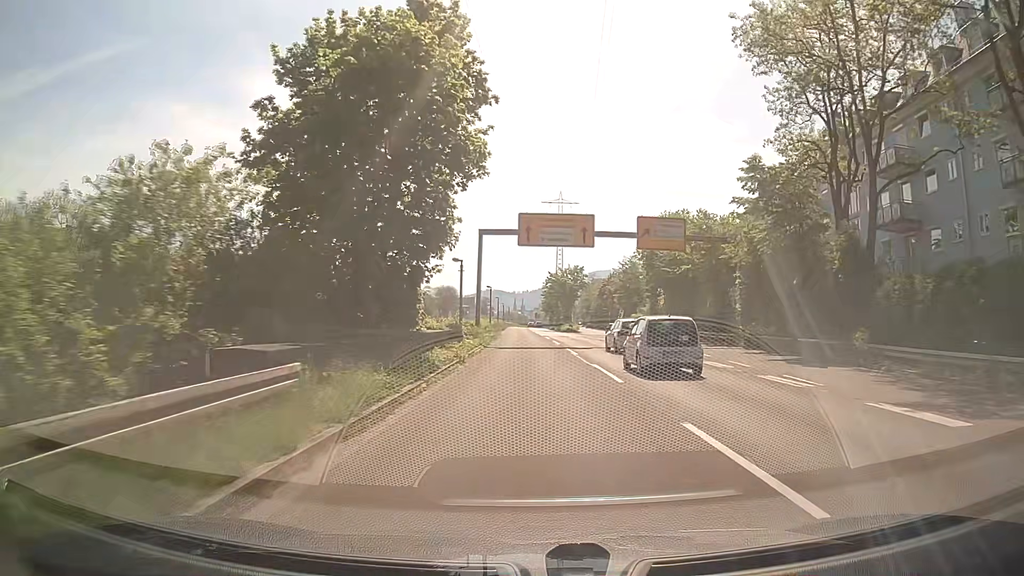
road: trunk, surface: asphalt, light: Day
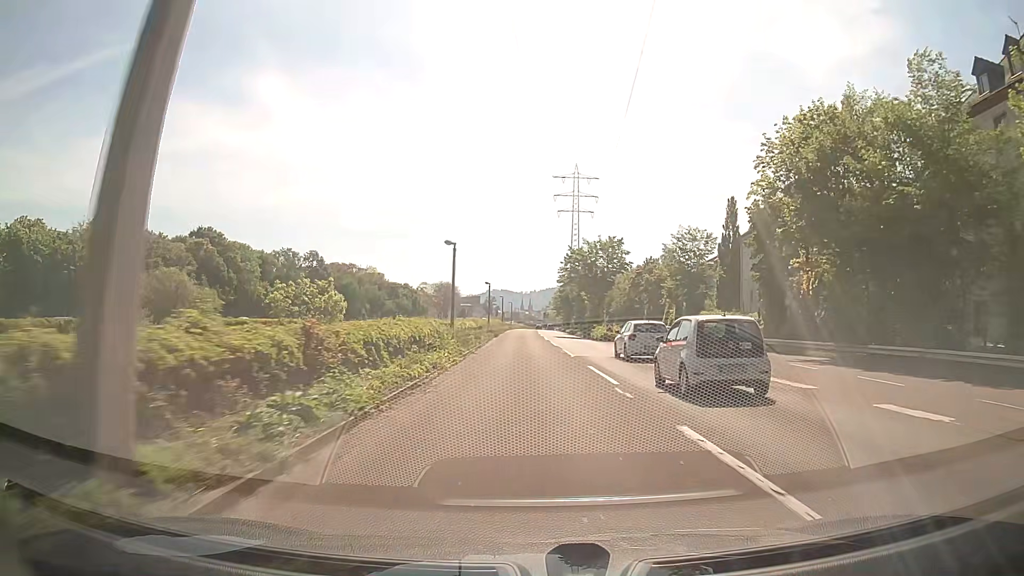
(-0.1, +36.5) m; 0°
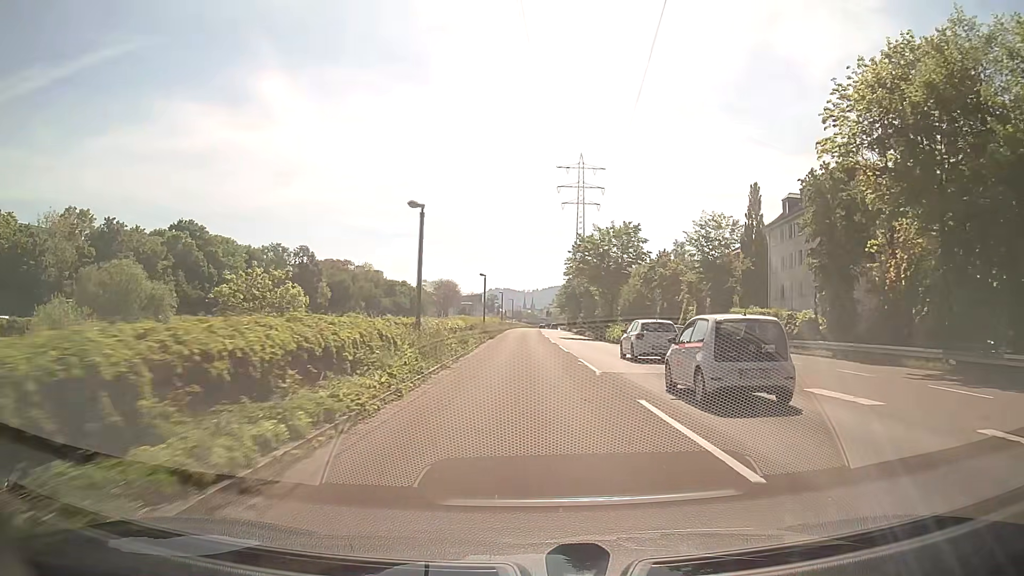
(0.0, +9.1) m; 0°
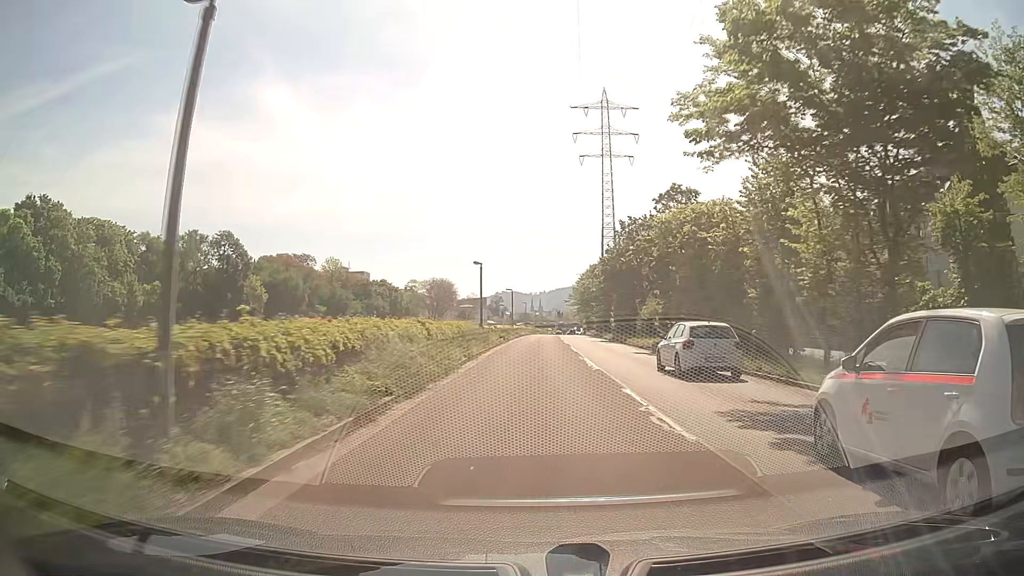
(-0.1, +45.9) m; 0°
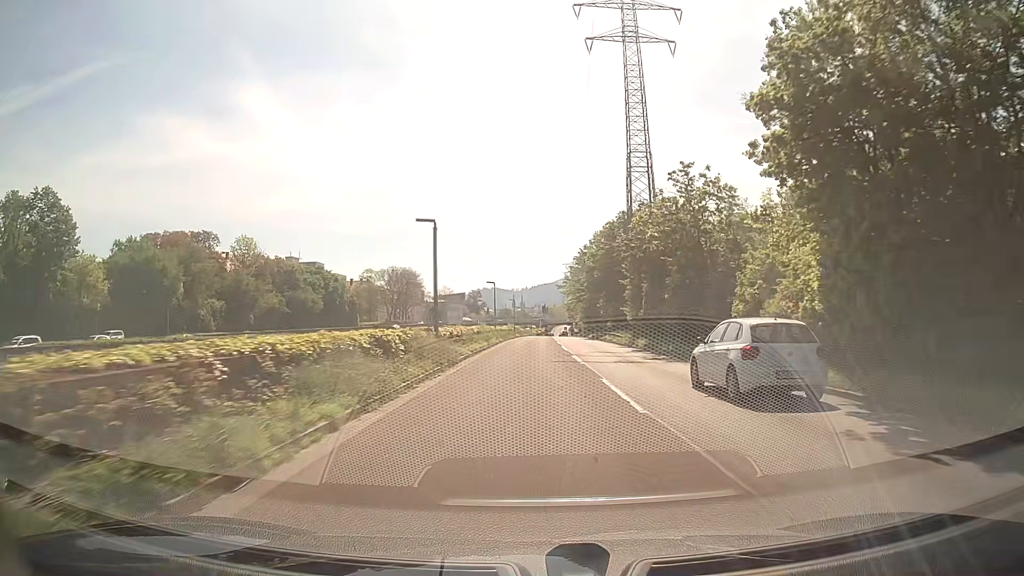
(+0.7, +46.3) m; +1°
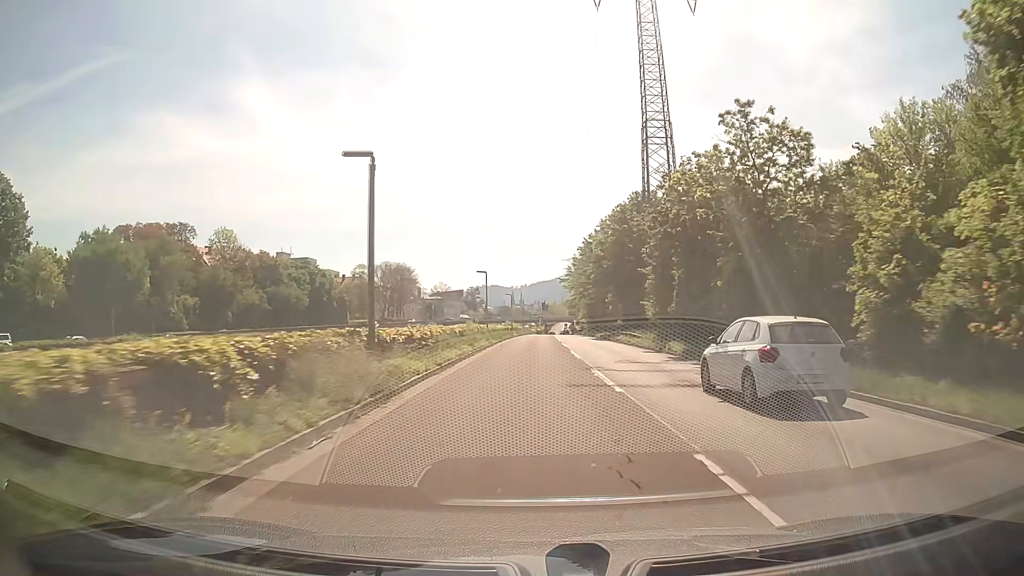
(0.0, +9.3) m; 0°
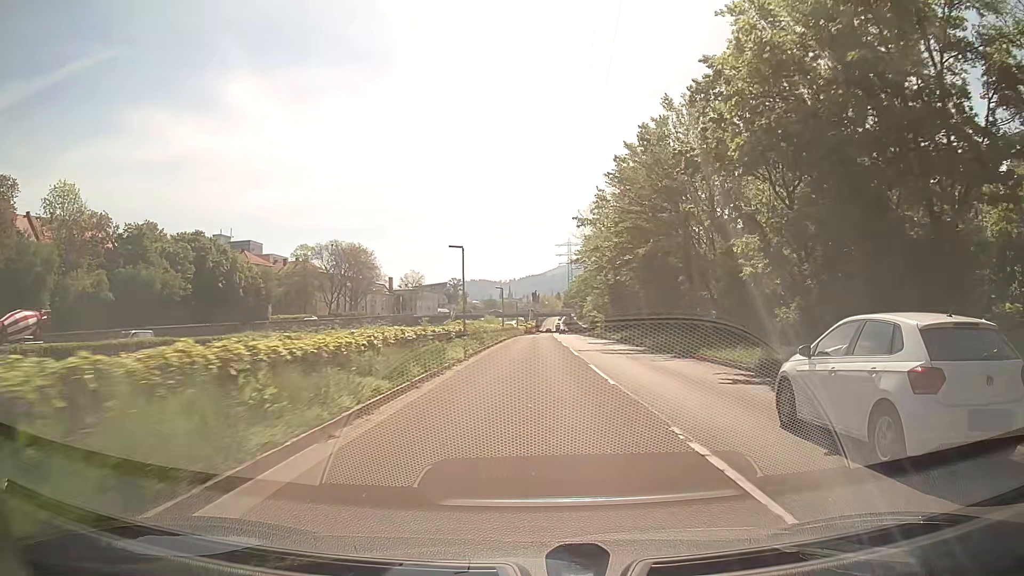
(+0.3, +46.7) m; +1°
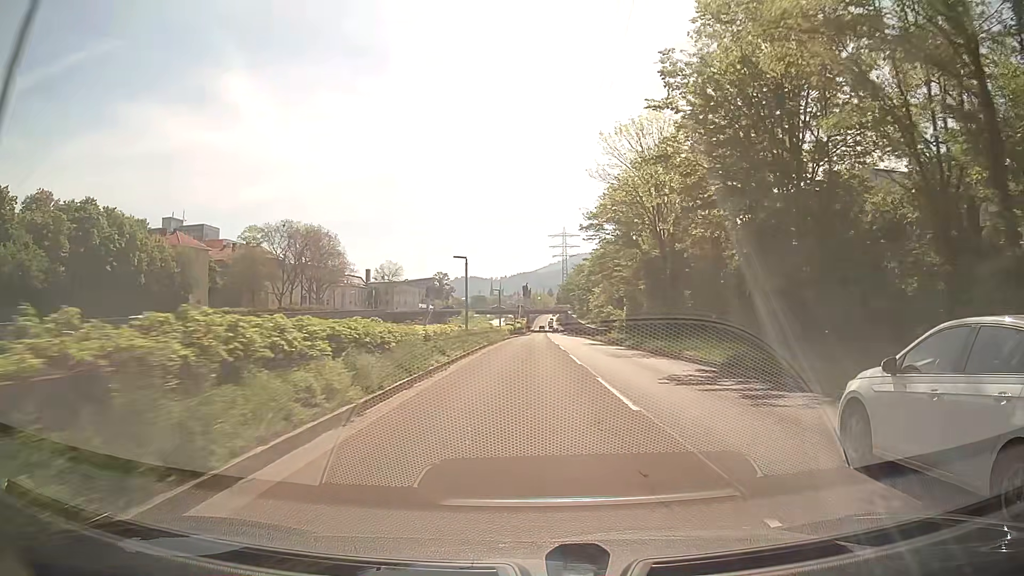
(+0.2, +28.1) m; +1°
(0, +10) (0, +20) (0, +30) (0, +40) (0, +50) (0, +60) (0, +70) (0, +80) (+1, +90) (+1, +100) m
